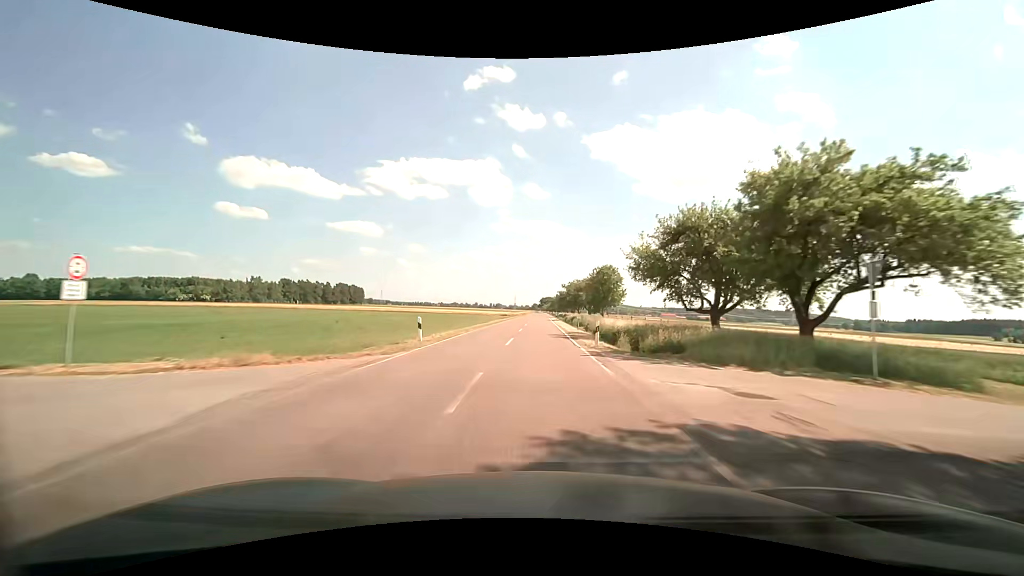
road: tertiary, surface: asphalt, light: Day
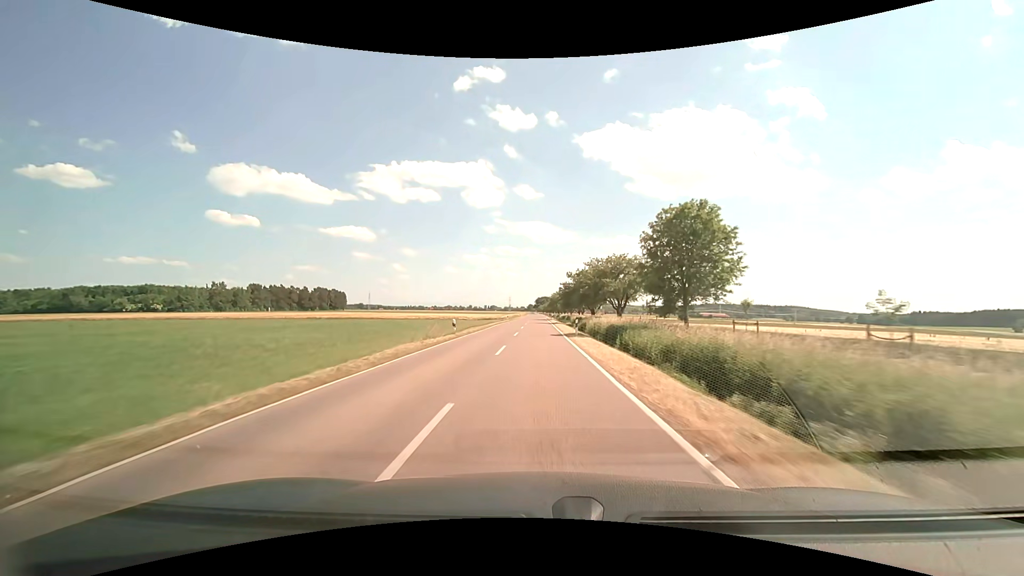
(+0.3, +40.1) m; +1°
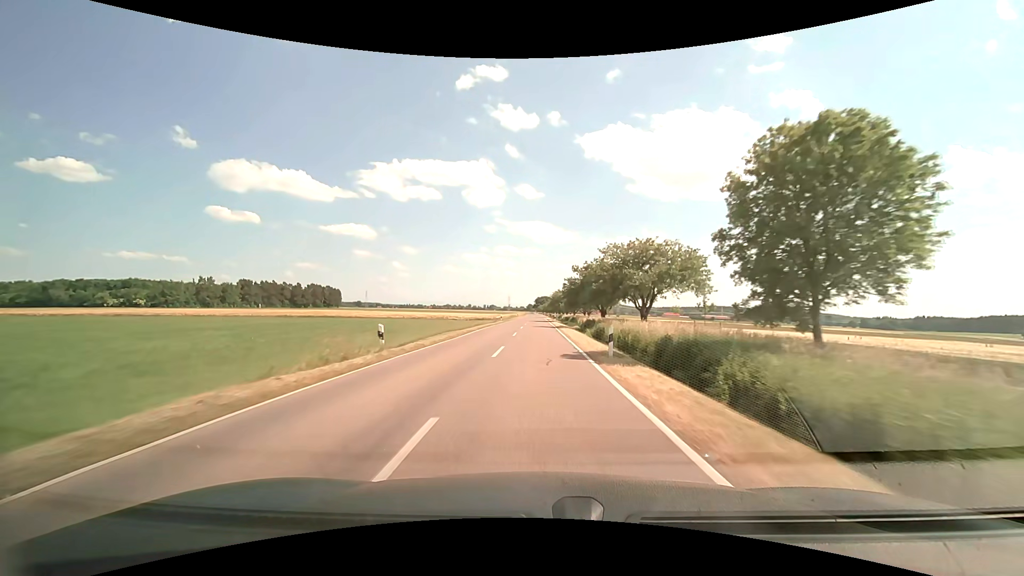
(0.0, +13.5) m; 0°
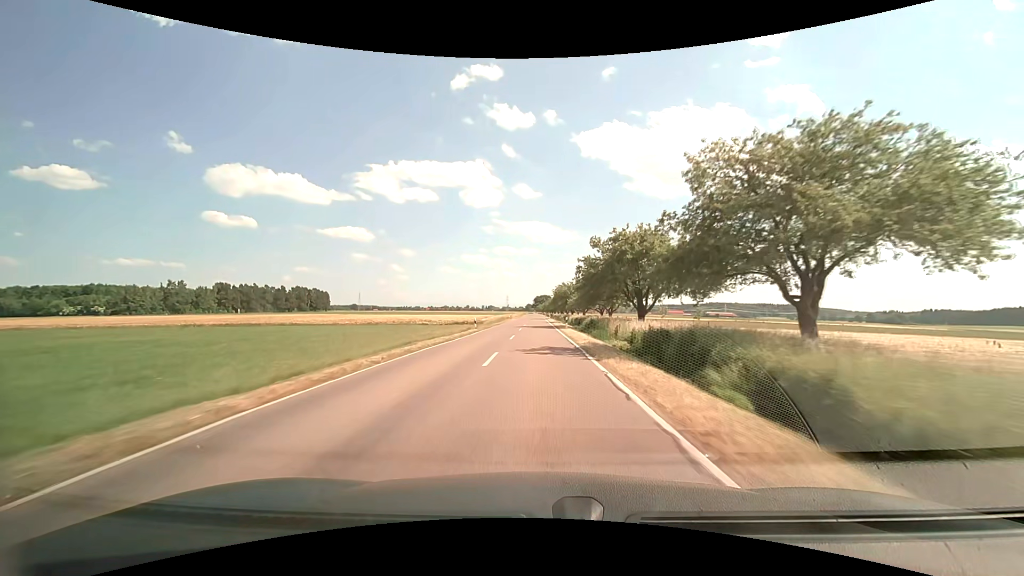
(+0.1, +27.2) m; 0°
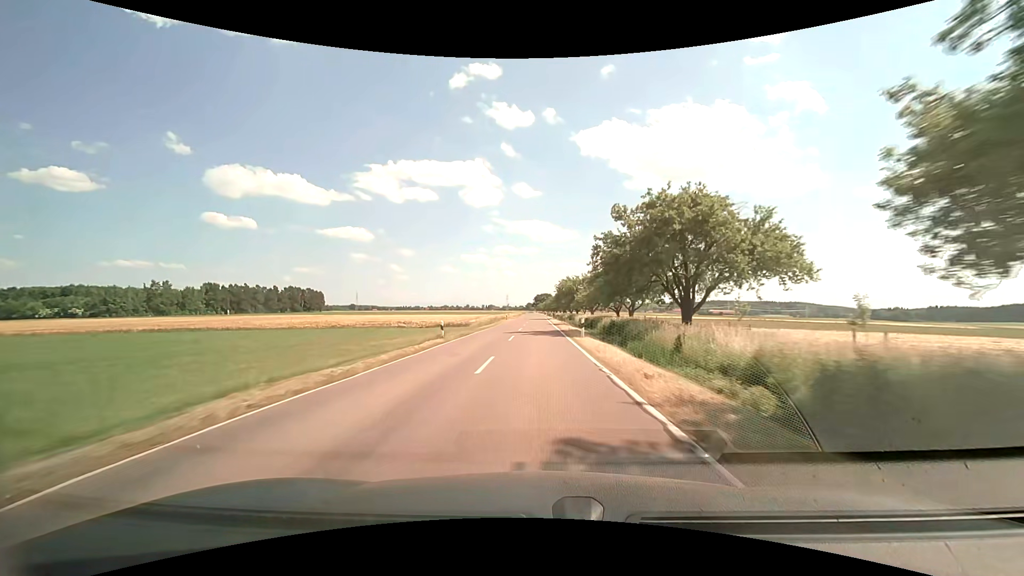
(0.0, +13.7) m; 0°
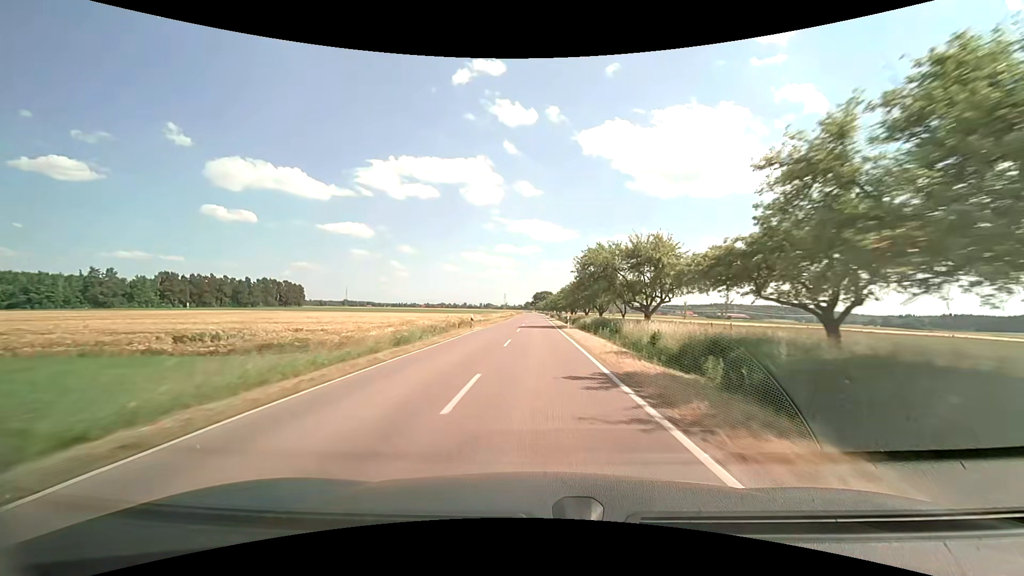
(-0.2, +41.4) m; 0°
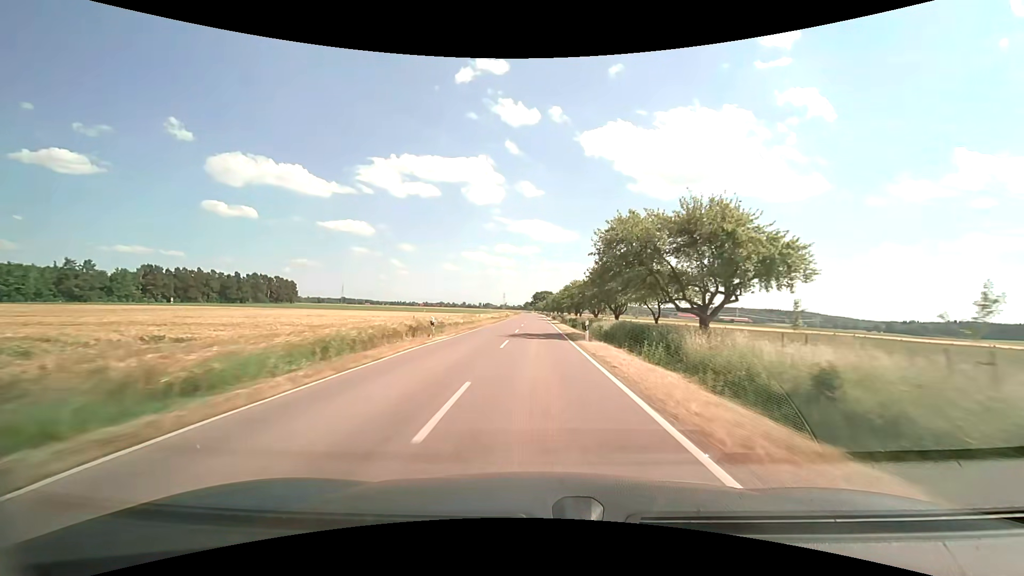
(0.0, +13.9) m; 0°
